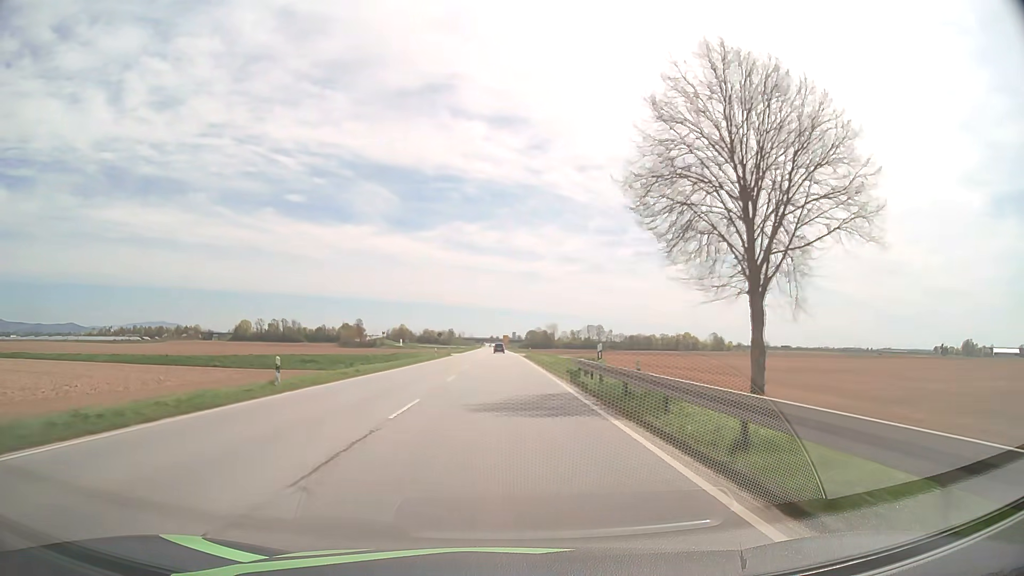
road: primary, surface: asphalt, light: Day
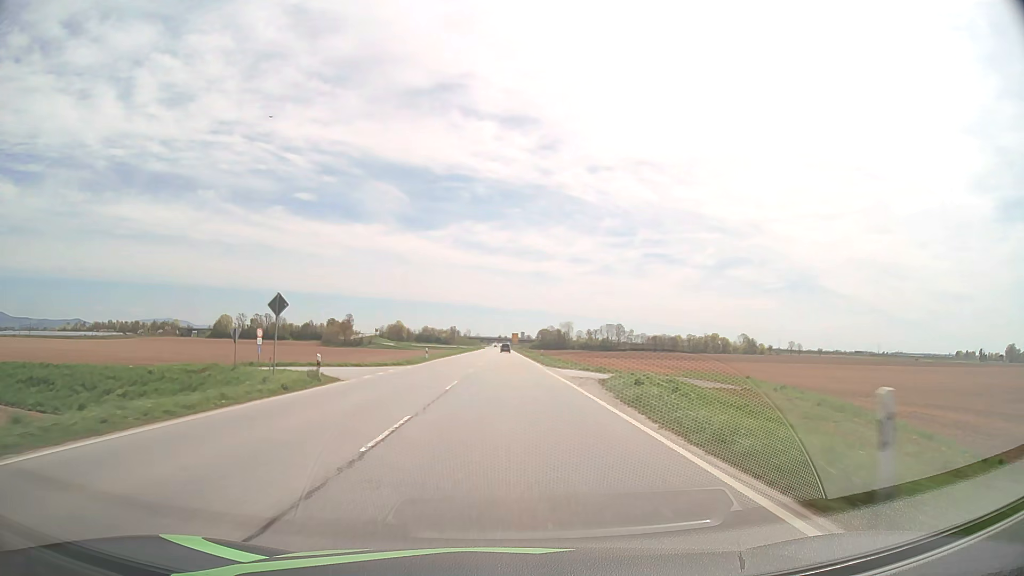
(-0.4, +64.2) m; -1°
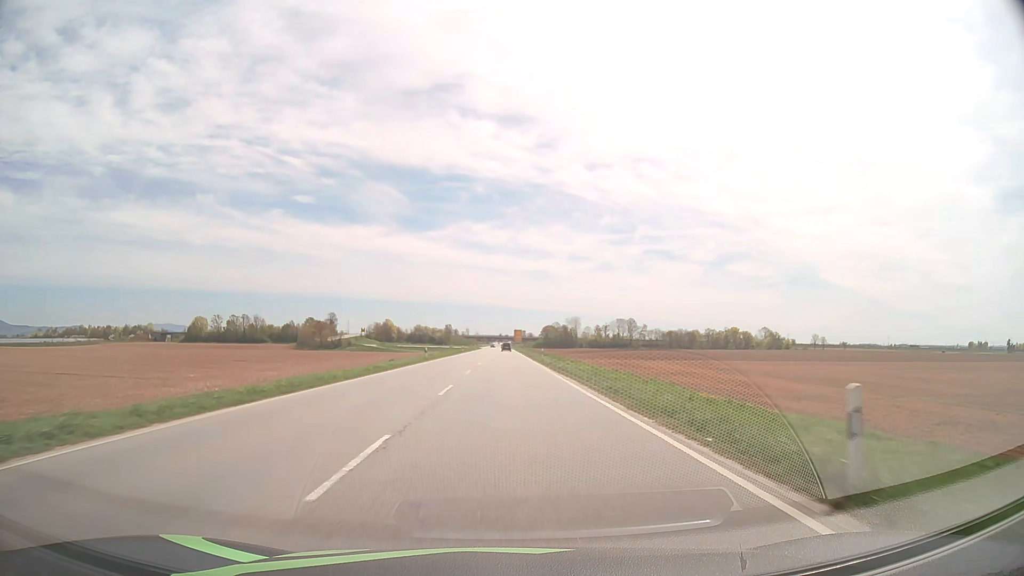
(0.0, +50.5) m; 0°
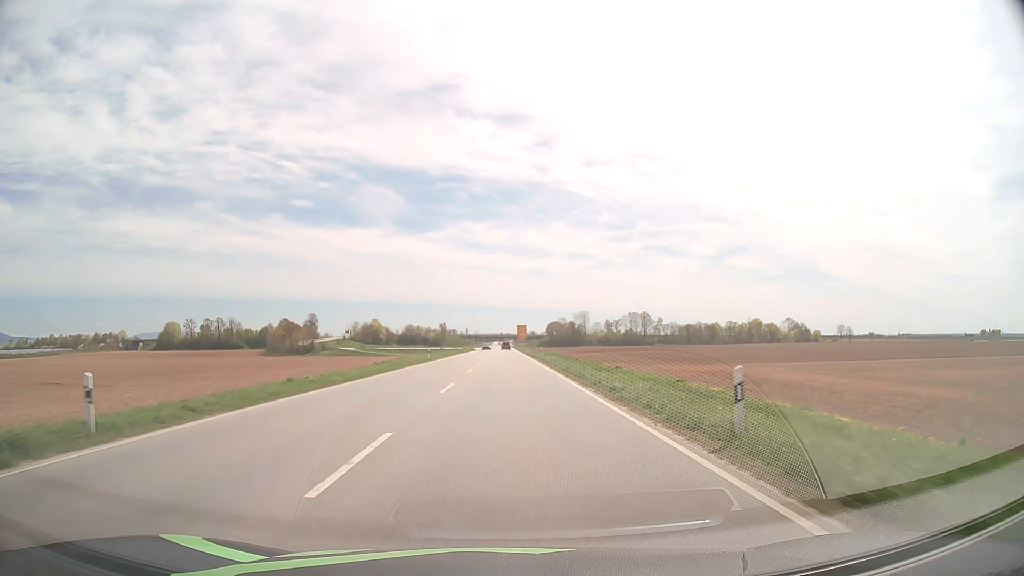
(+0.1, +47.6) m; 0°
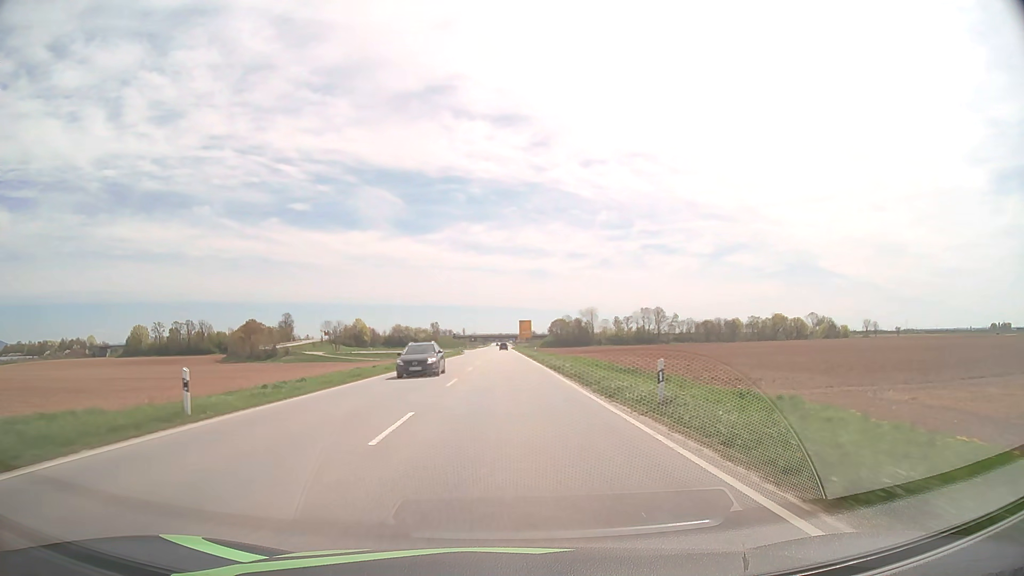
(0.0, +44.9) m; 0°
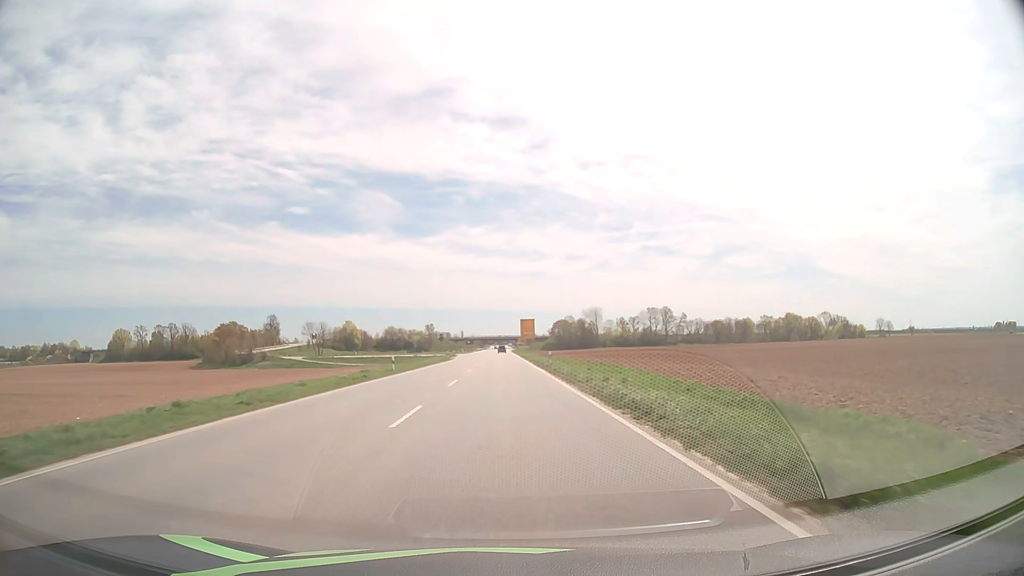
(0.0, +21.8) m; 0°
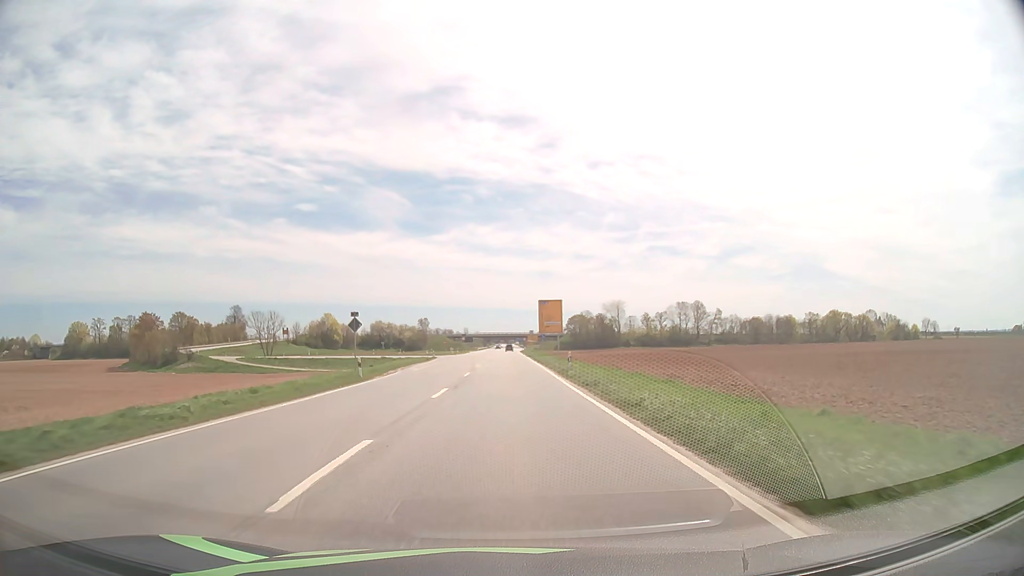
(-0.3, +54.2) m; -1°
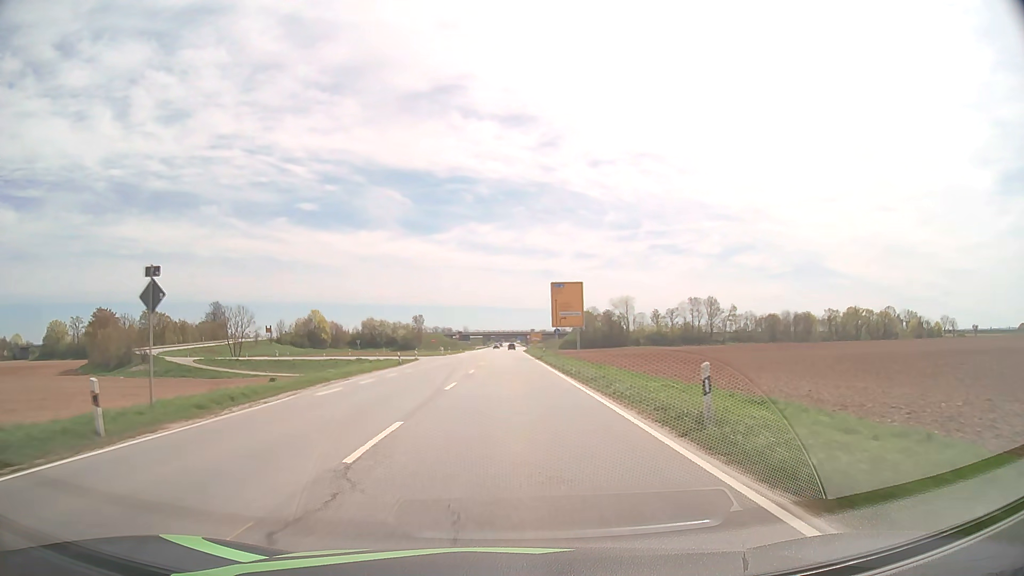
(0.0, +21.6) m; 0°
(0, +10) (0, +20) (0, +30) (0, +40) (0, +50) (0, +60) (+1, +70) (+1, +80) (+1, +90) (+1, +100) m
